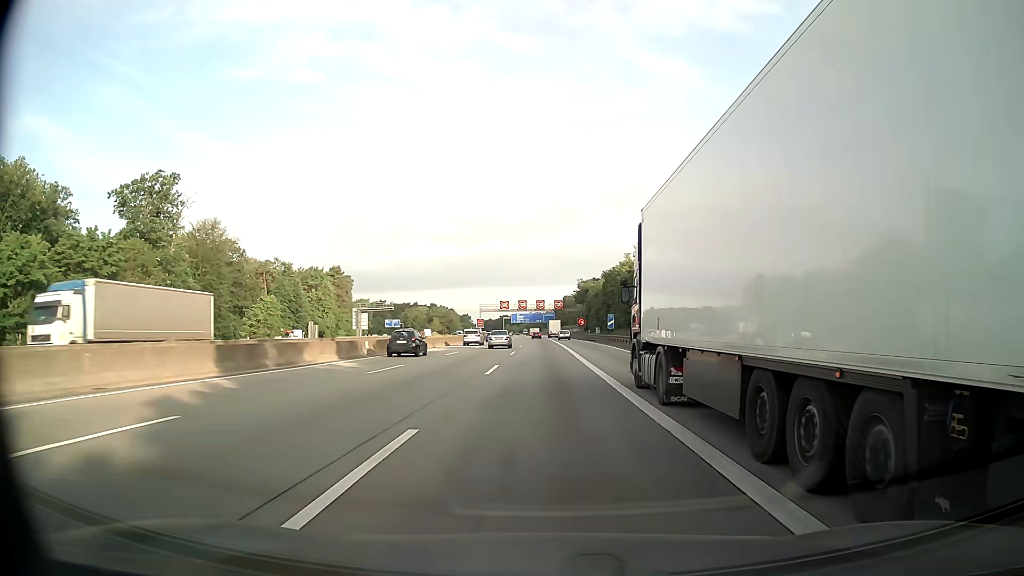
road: motorway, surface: asphalt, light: Day
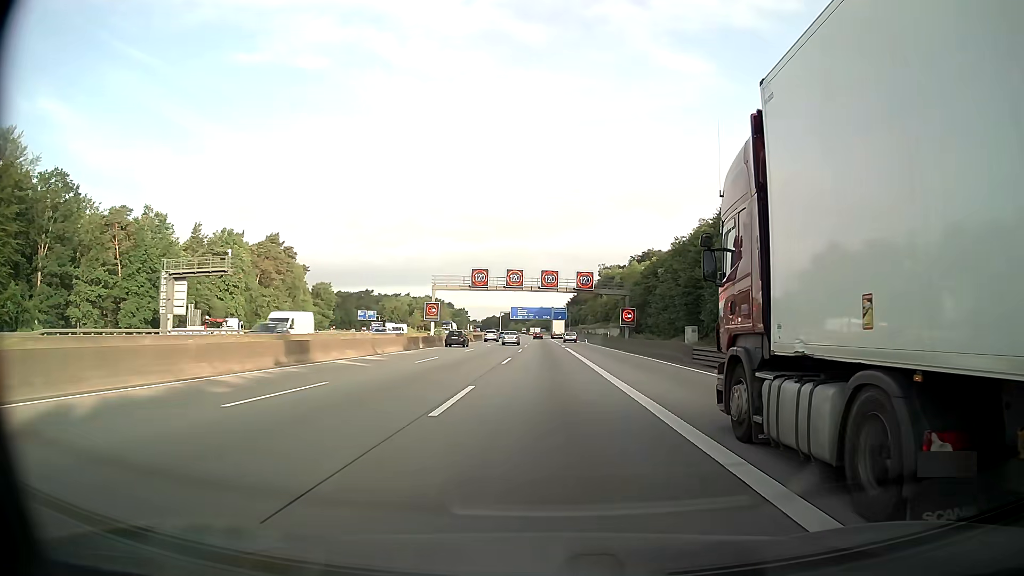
(-0.4, +64.6) m; -1°
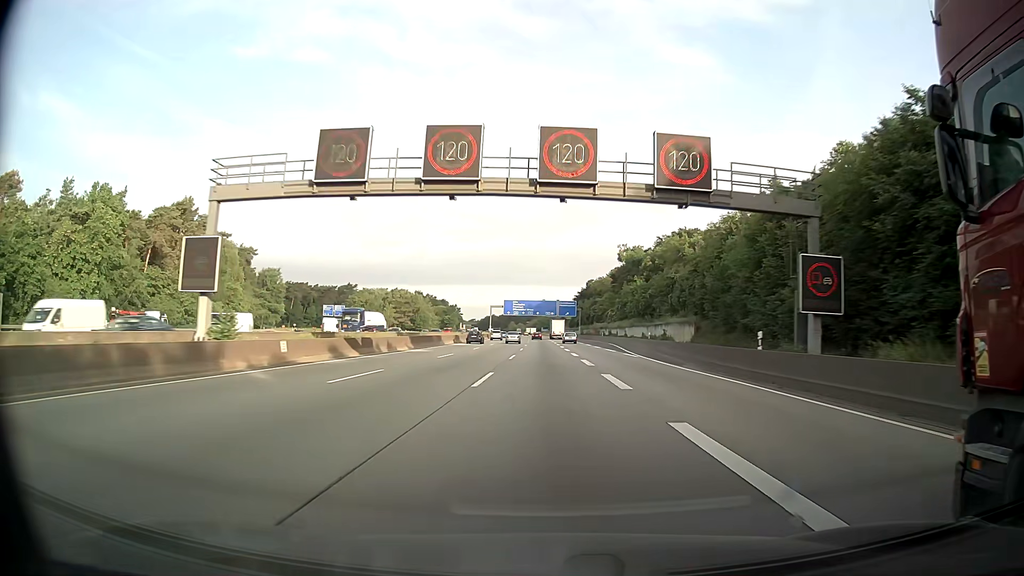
(-0.2, +48.4) m; 0°
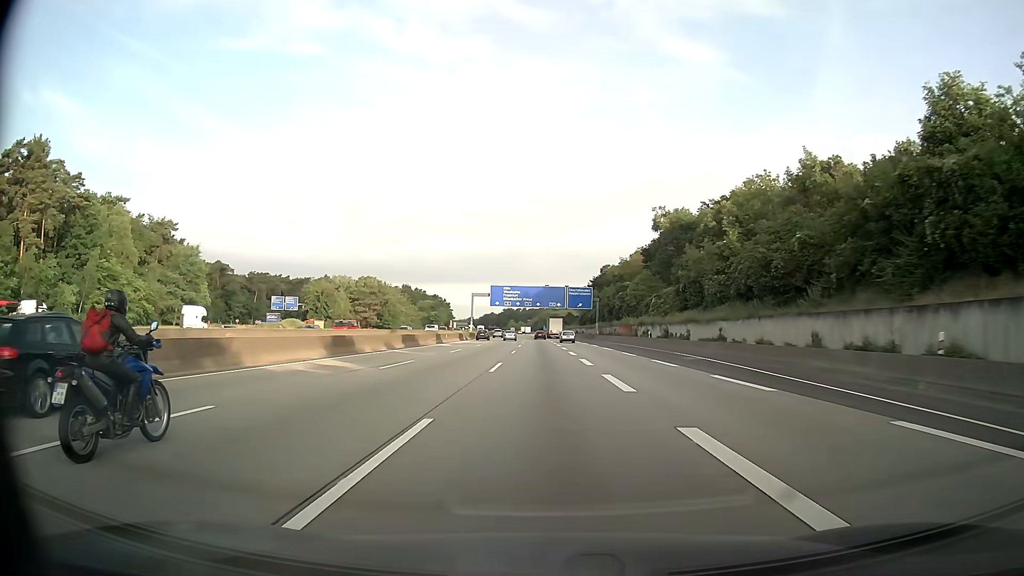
(-0.1, +48.4) m; 0°
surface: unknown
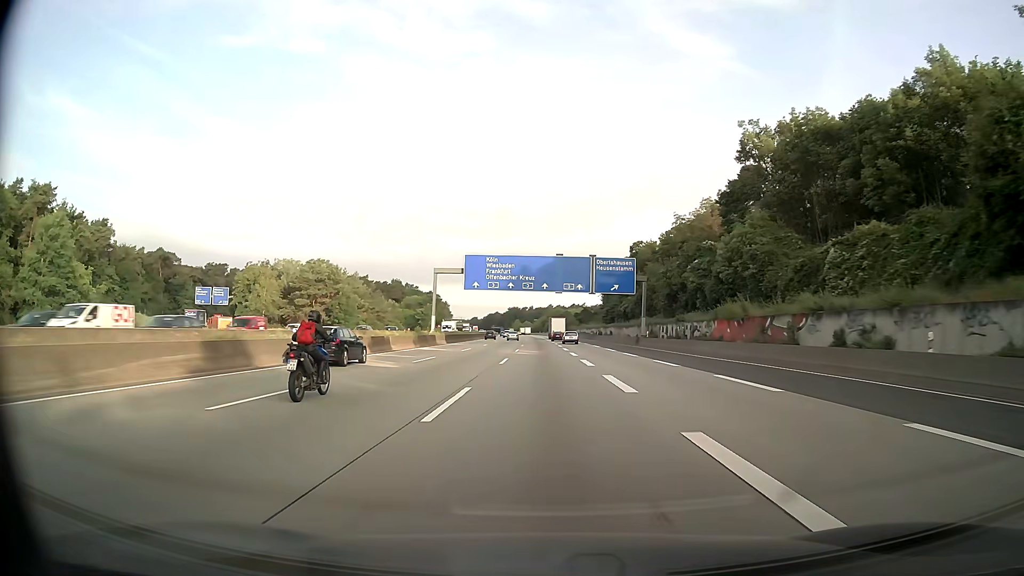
(-0.3, +48.4) m; -1°
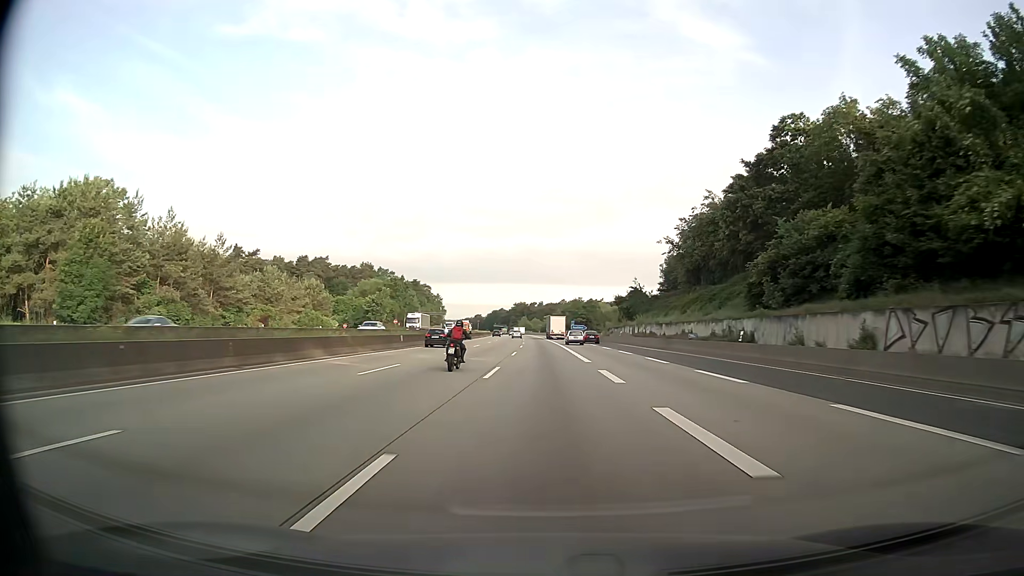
(-0.8, +80.9) m; -1°
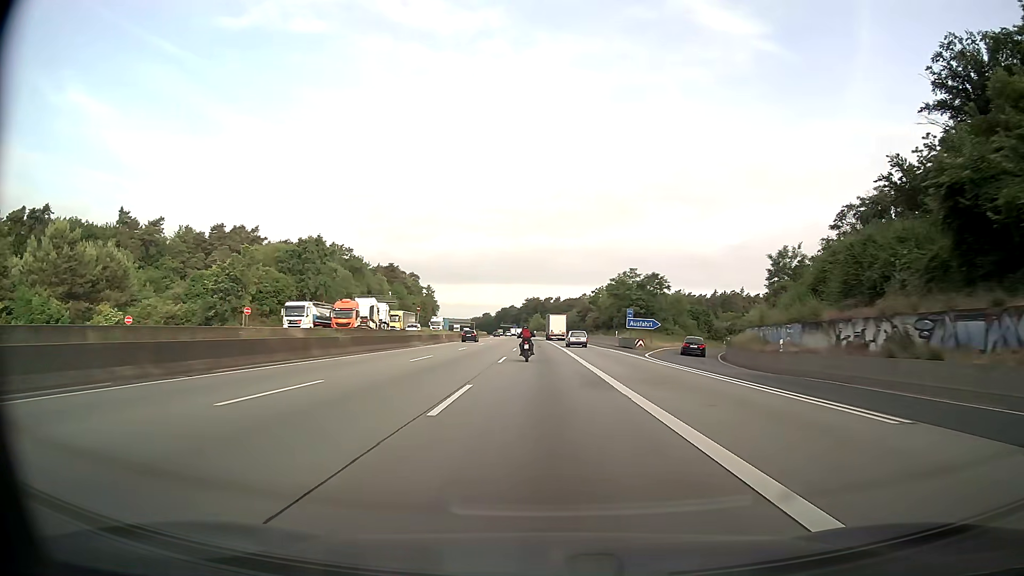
(-0.2, +80.9) m; -1°
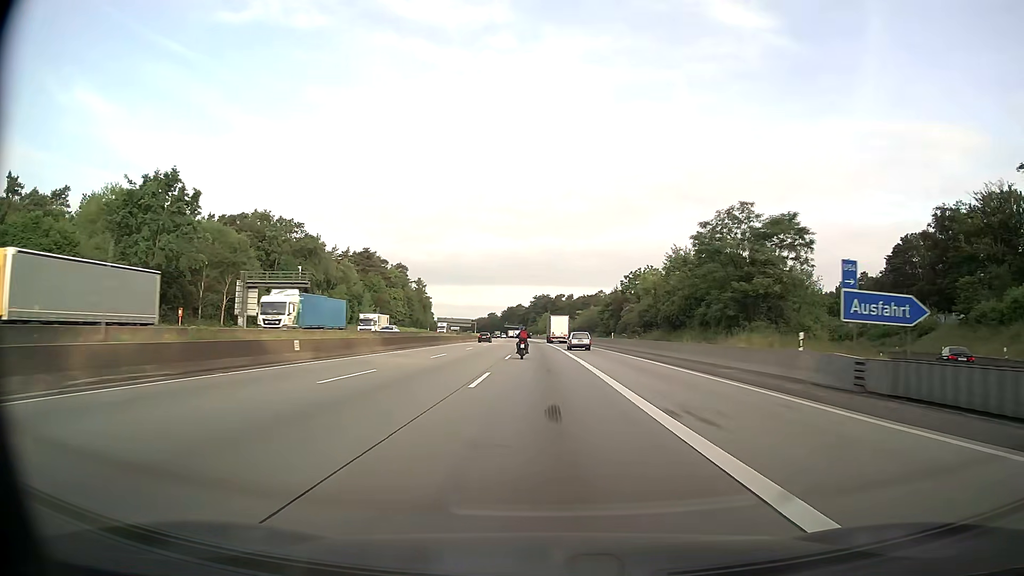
(-0.3, +48.5) m; -1°
(0, +10) (0, +20) (0, +30) (0, +40) (0, +50) (-1, +60) (-1, +70) (-1, +80) (-1, +90) (-2, +100) m
